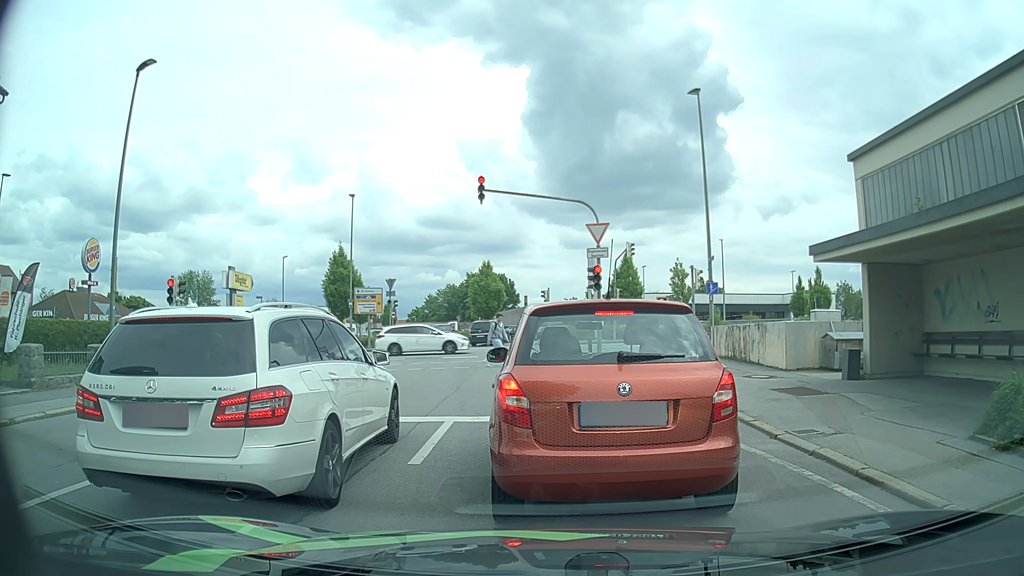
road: residential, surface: asphalt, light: Day
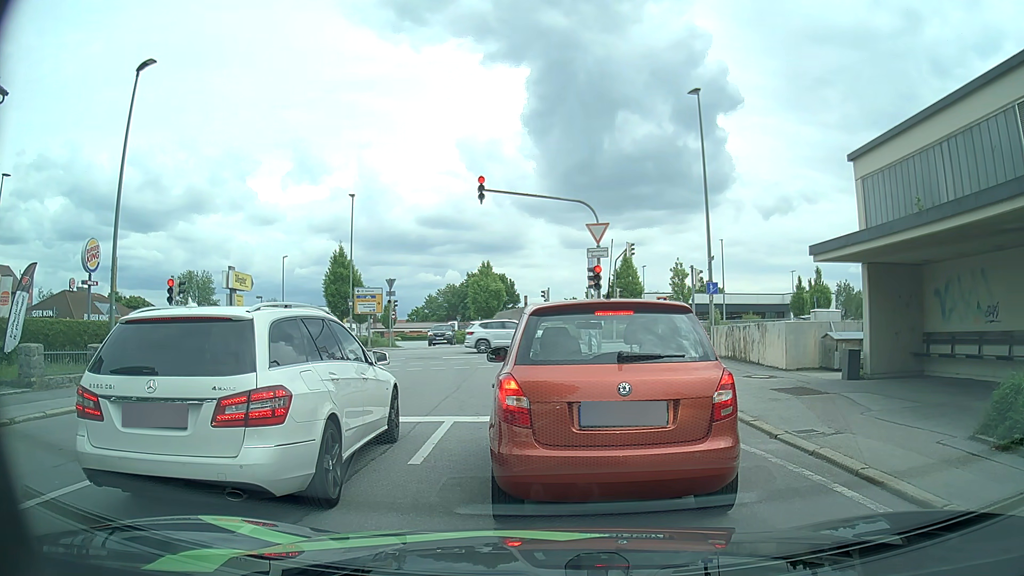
(0.0, 0.0) m; 0°
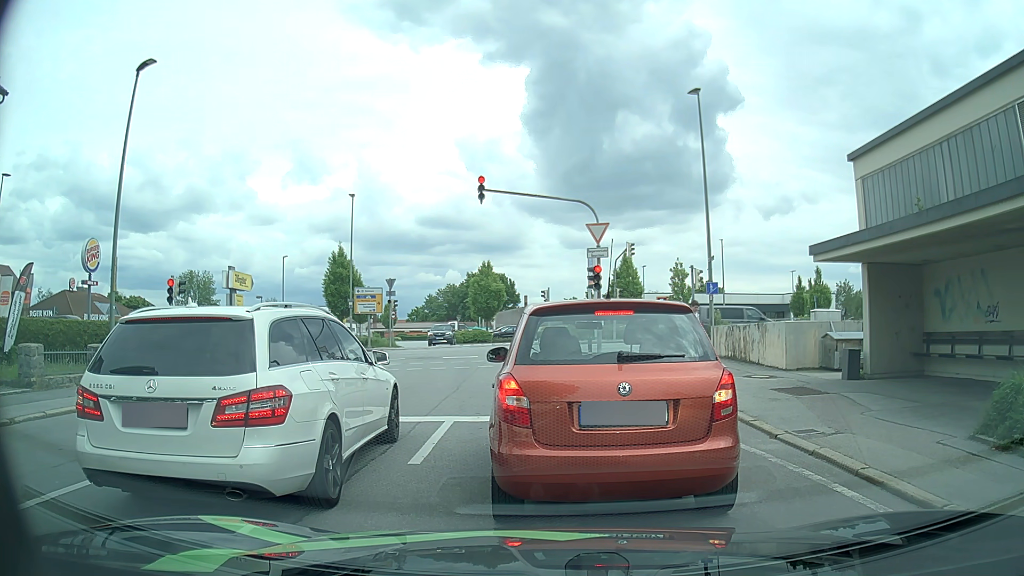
(0.0, 0.0) m; 0°
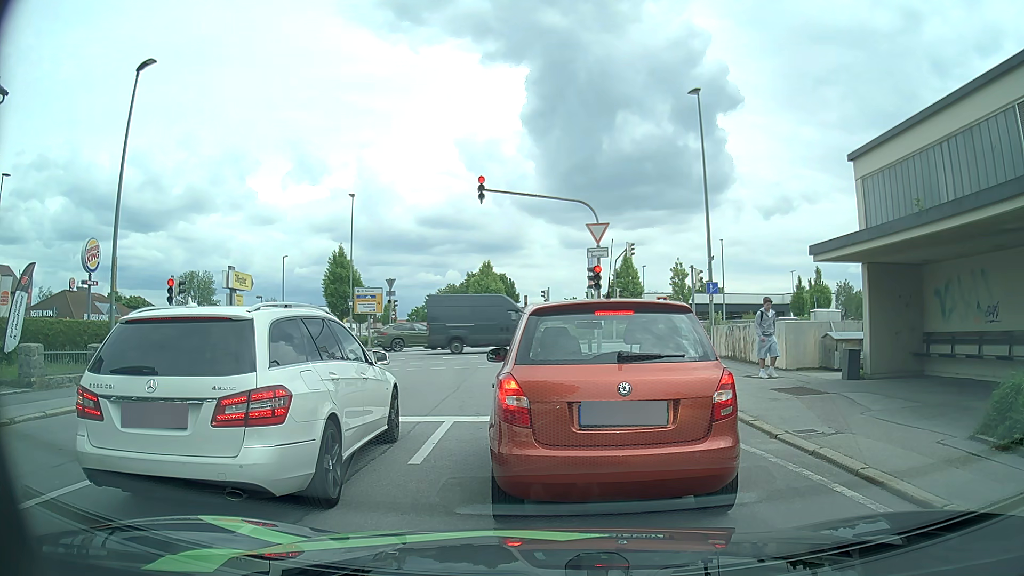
(0.0, 0.0) m; 0°
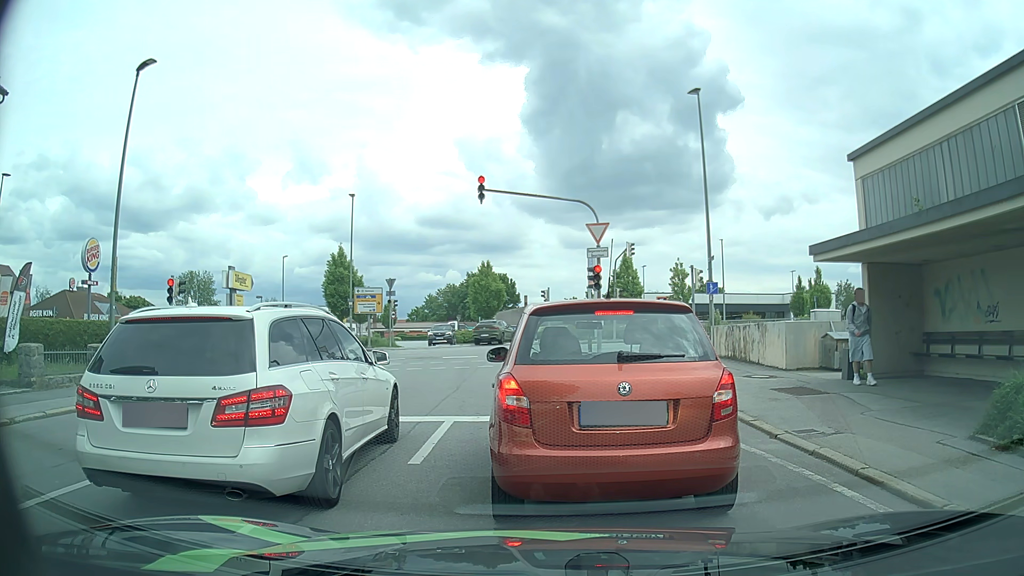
(0.0, 0.0) m; 0°
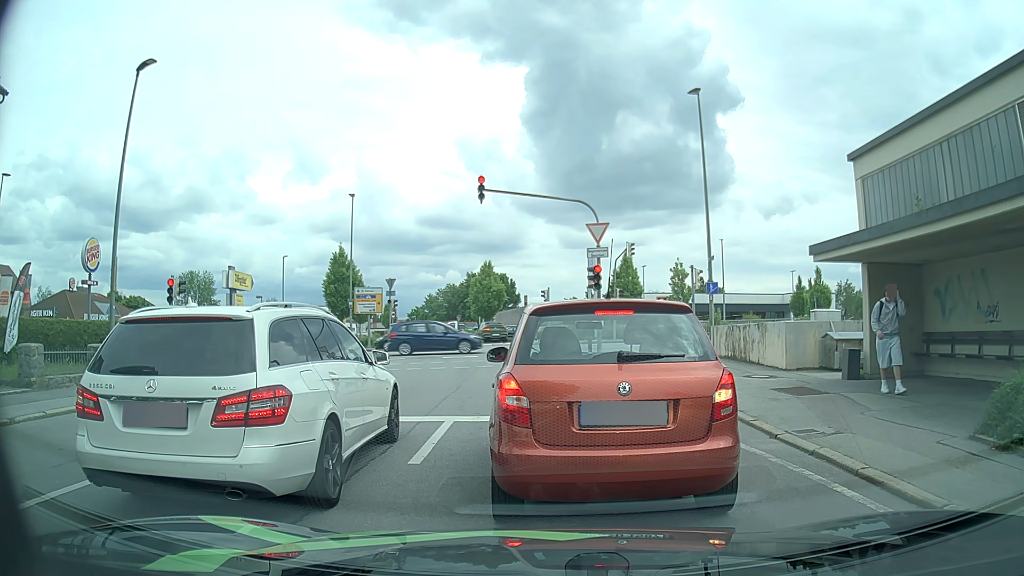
(0.0, 0.0) m; 0°
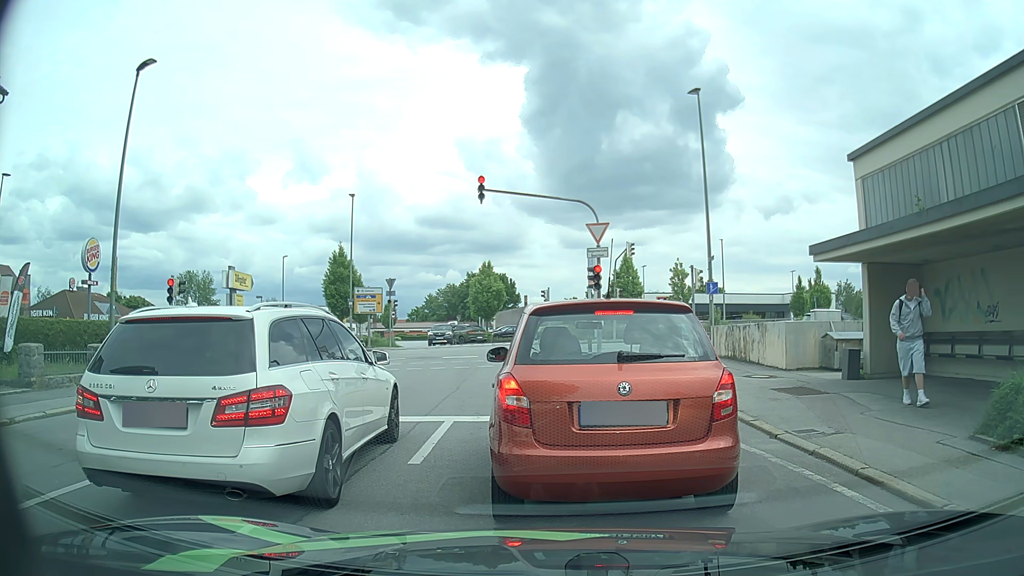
(0.0, 0.0) m; 0°
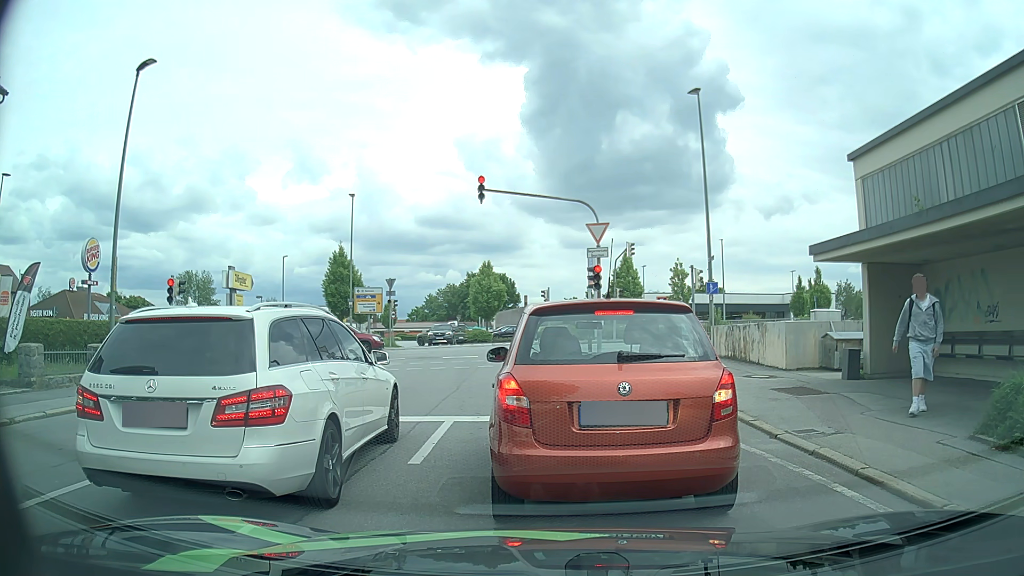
(0.0, 0.0) m; 0°
